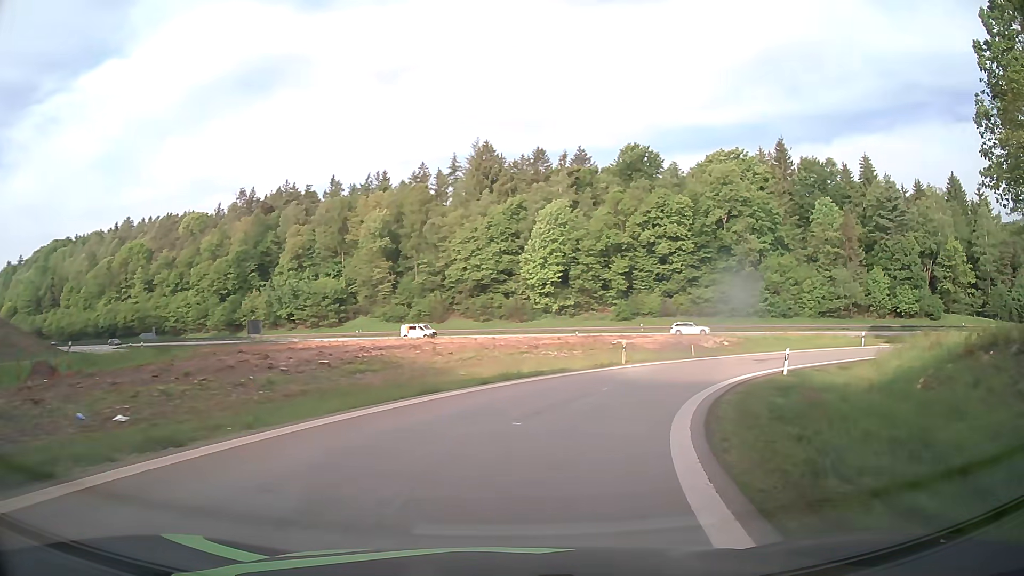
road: motorway_link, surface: asphalt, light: Day
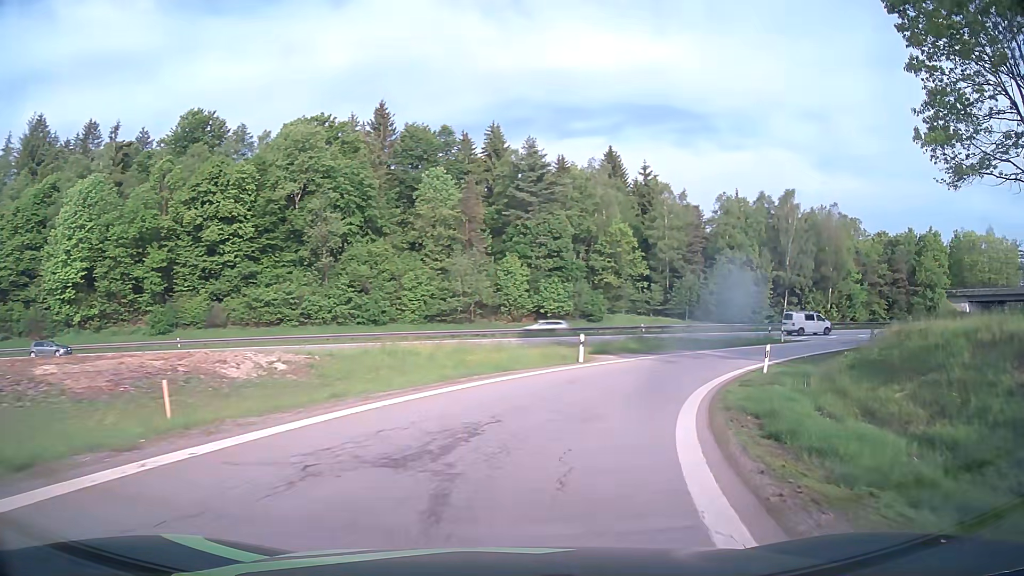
(+8.8, +27.1) m; +36°
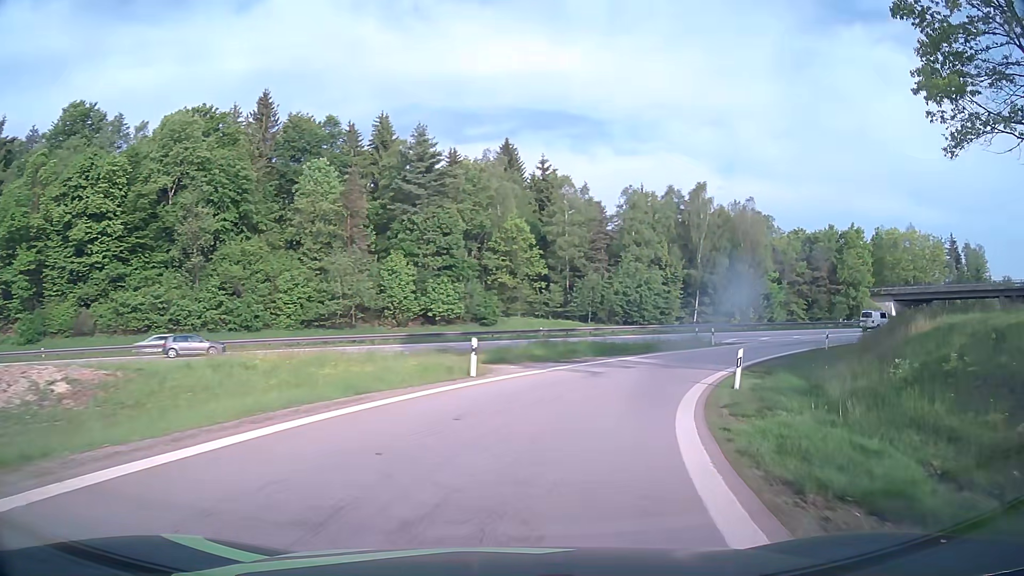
(+0.5, +7.3) m; +9°
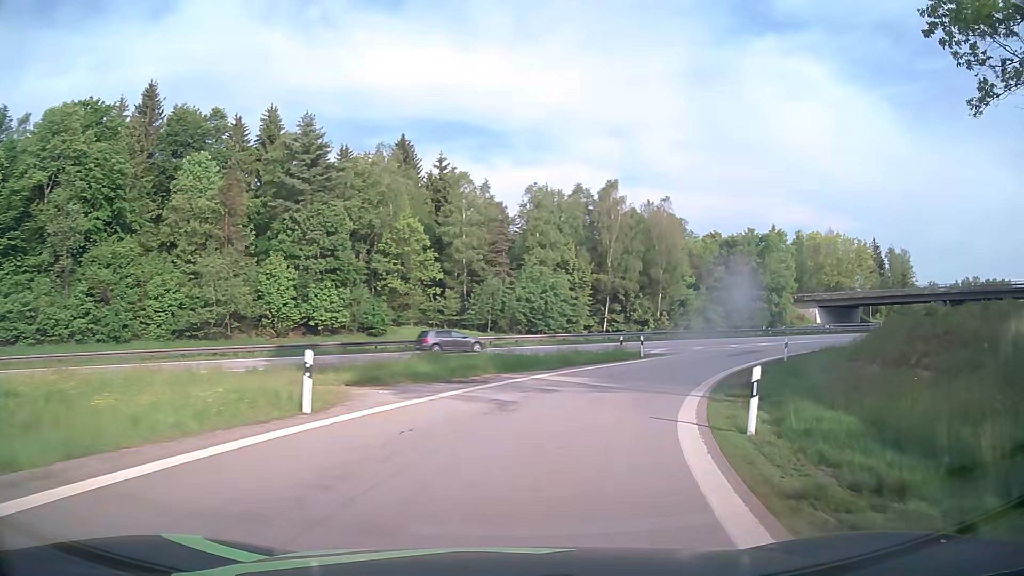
(+0.6, +7.4) m; +8°
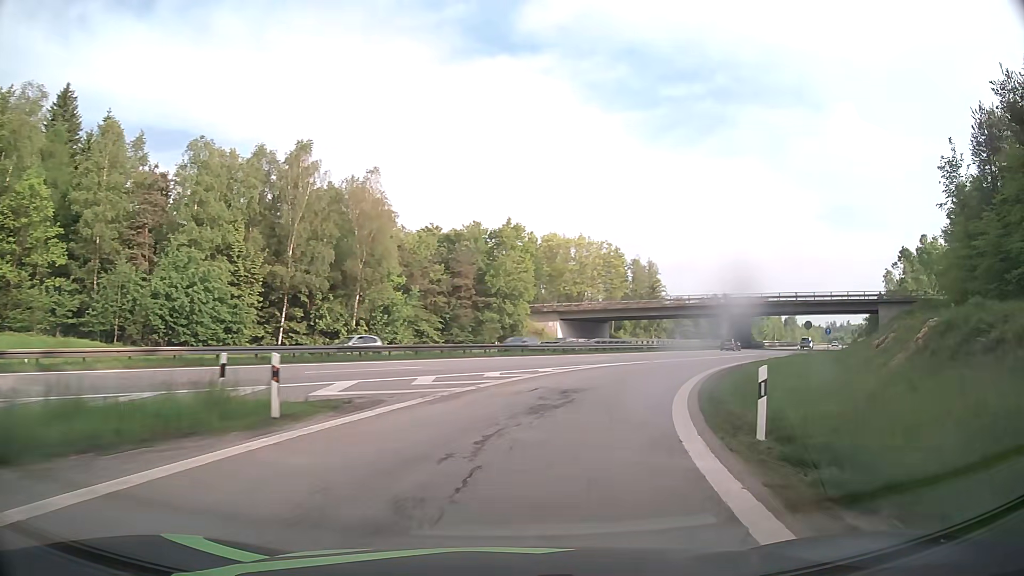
(+4.9, +22.6) m; +25°
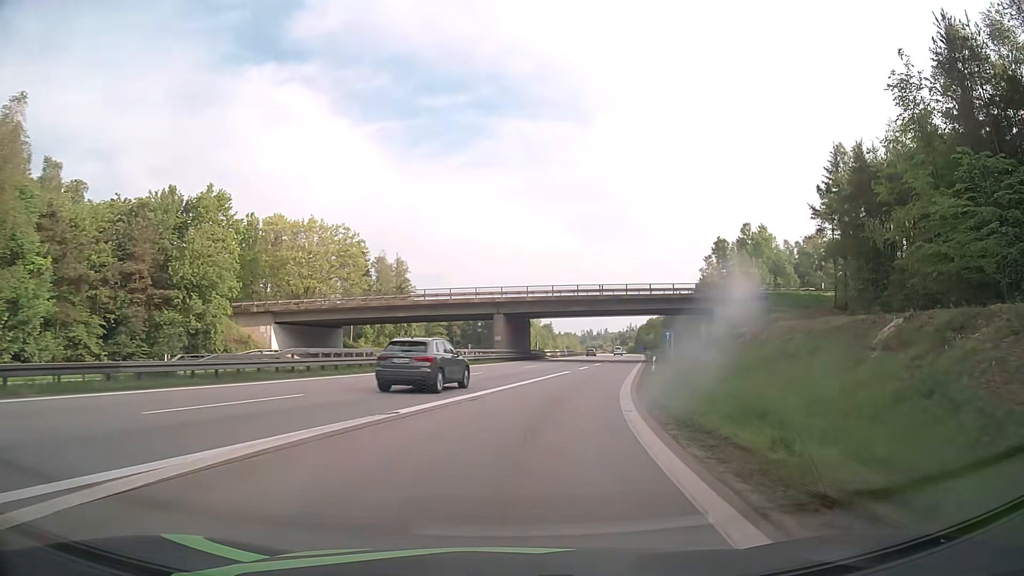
(+4.9, +24.7) m; +20°
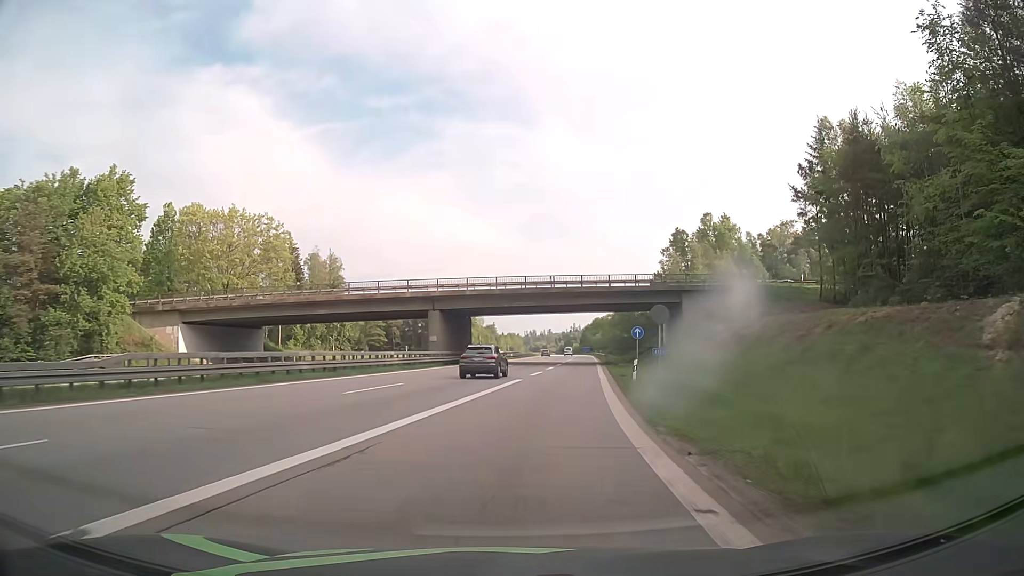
(+0.6, +9.1) m; +6°
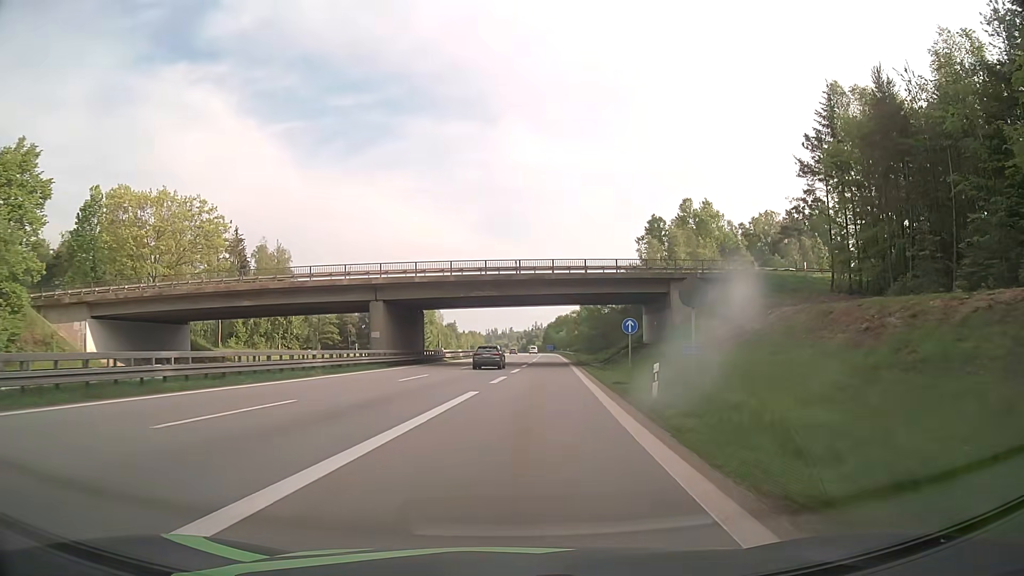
(+0.3, +9.7) m; +4°
(0, +10) (+1, +20) (+1, +30) (+2, +40) (+2, +50) (+3, +60) (+4, +70) (+4, +80) (+5, +90) (+6, +100) m
